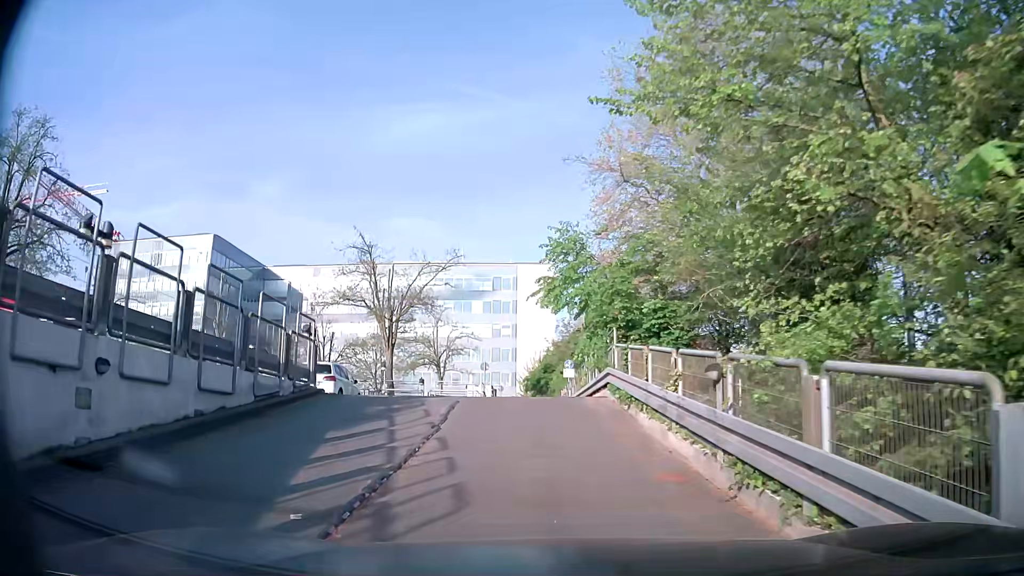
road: service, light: Day
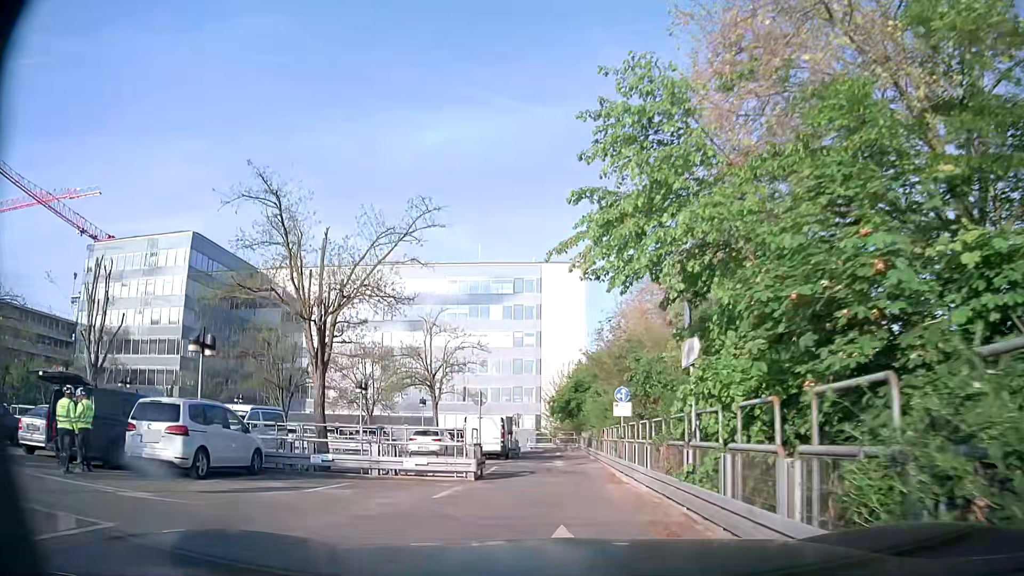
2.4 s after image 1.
(-0.6, +13.4) m; -4°
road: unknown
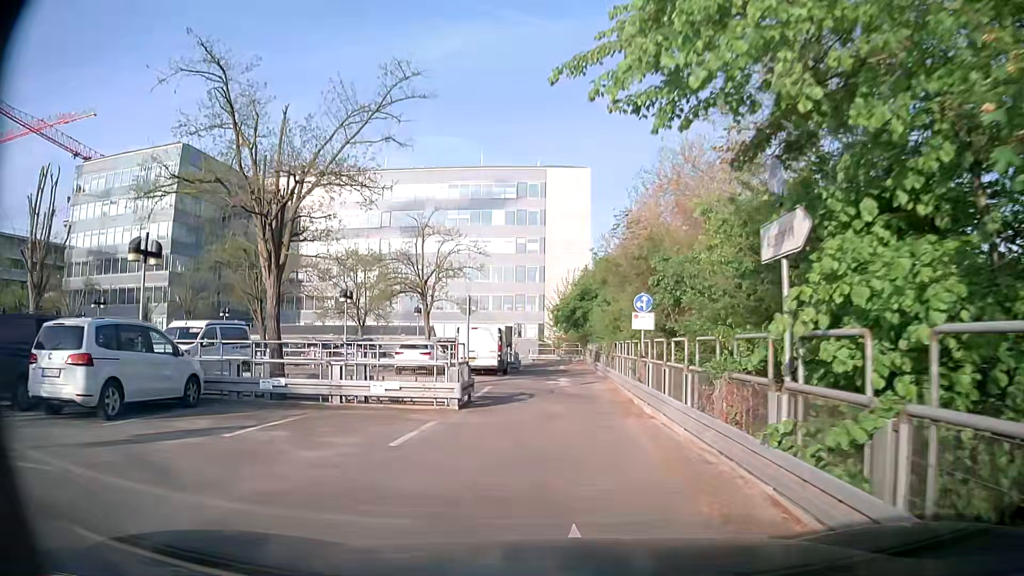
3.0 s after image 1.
(0.0, +3.5) m; 0°
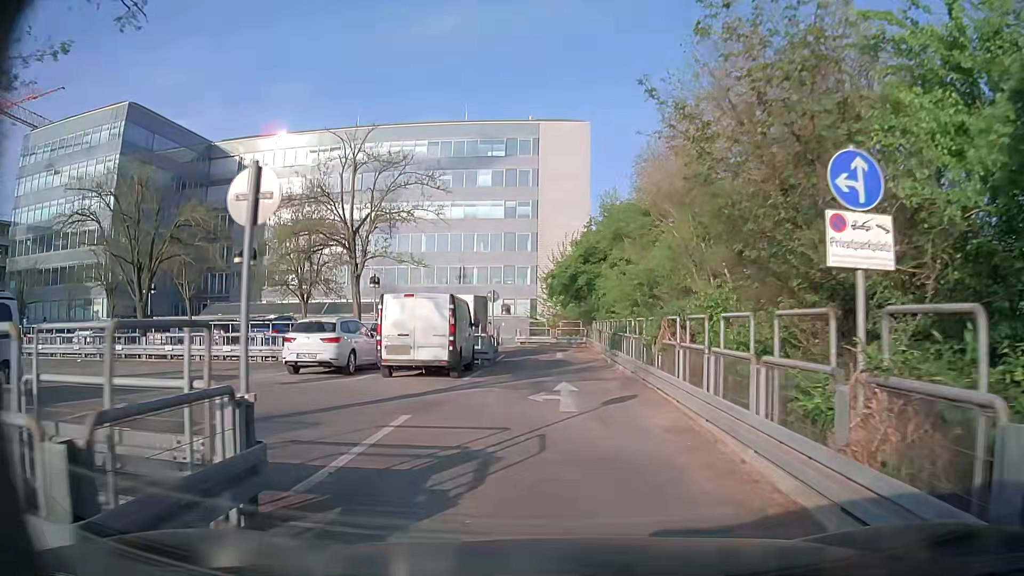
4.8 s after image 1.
(0.0, +11.4) m; 0°
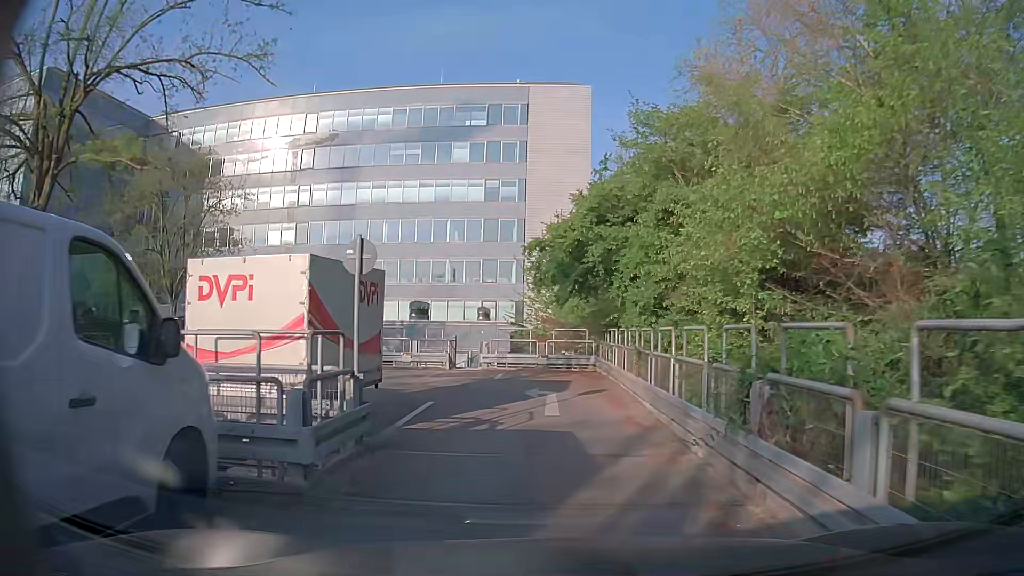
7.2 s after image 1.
(+0.4, +14.9) m; +2°
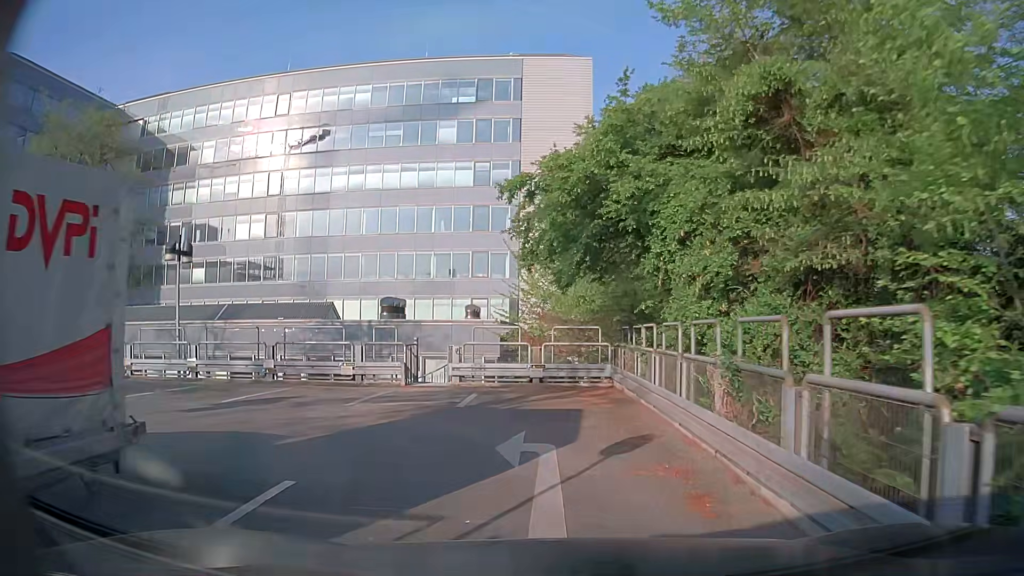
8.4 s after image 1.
(0.0, +7.0) m; 0°
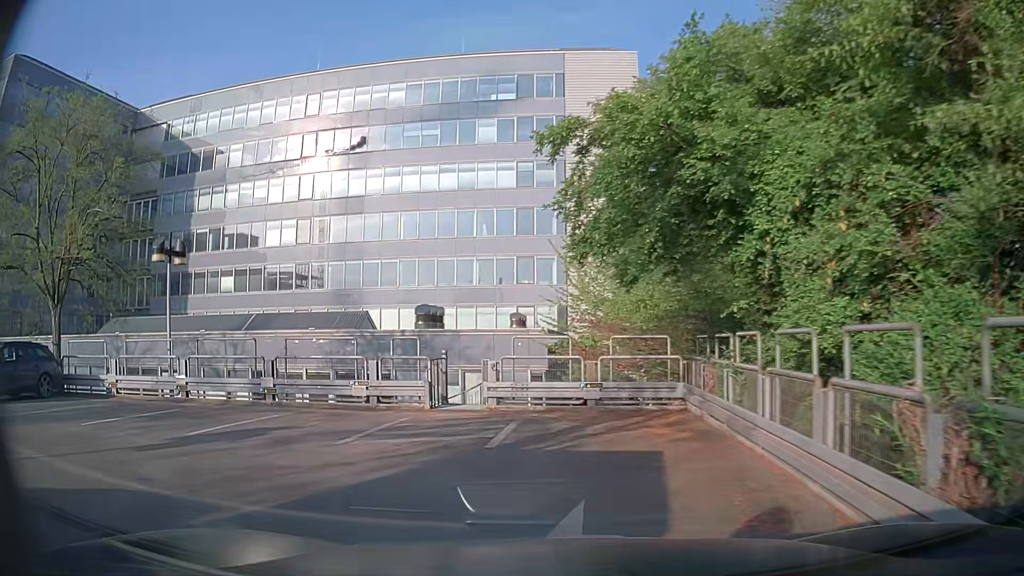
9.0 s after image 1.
(0.0, +3.1) m; -3°
